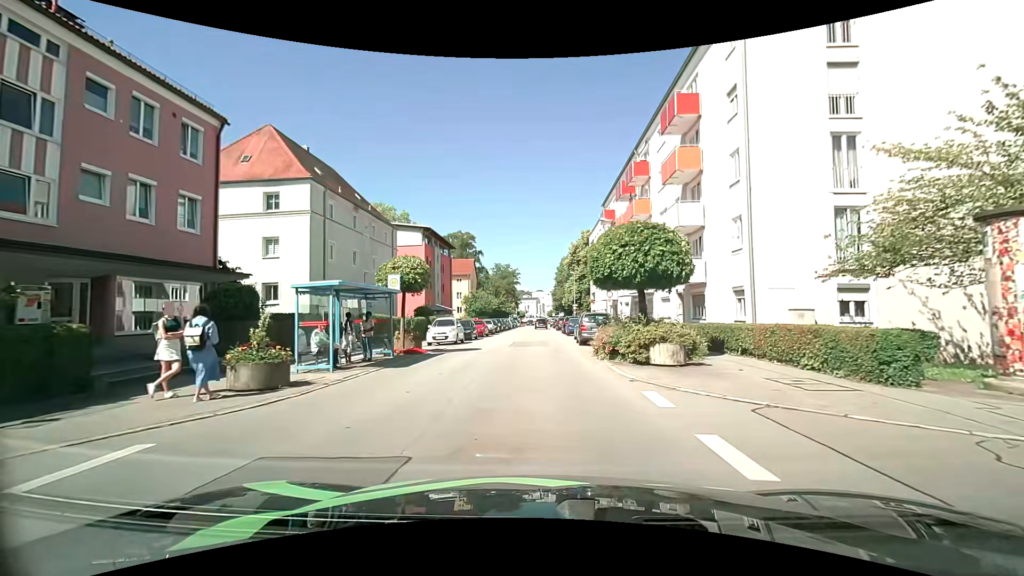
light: Day
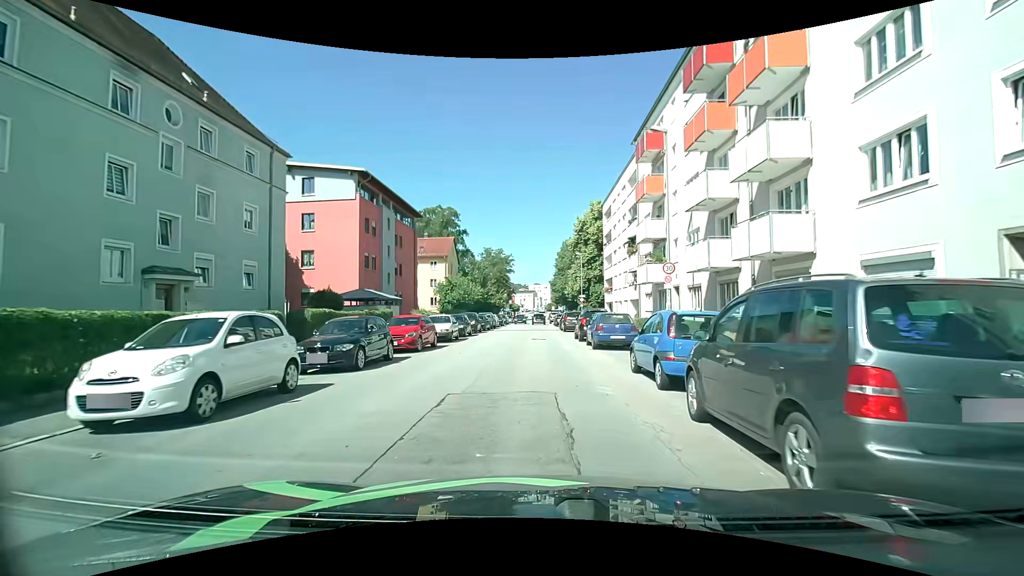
(-0.3, +20.8) m; -1°
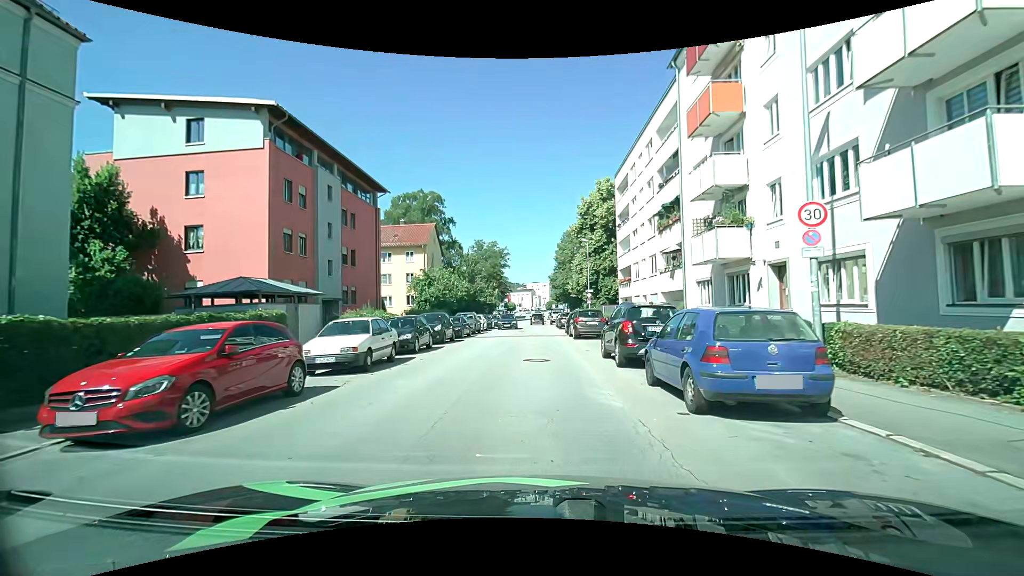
(0.0, +12.4) m; 0°
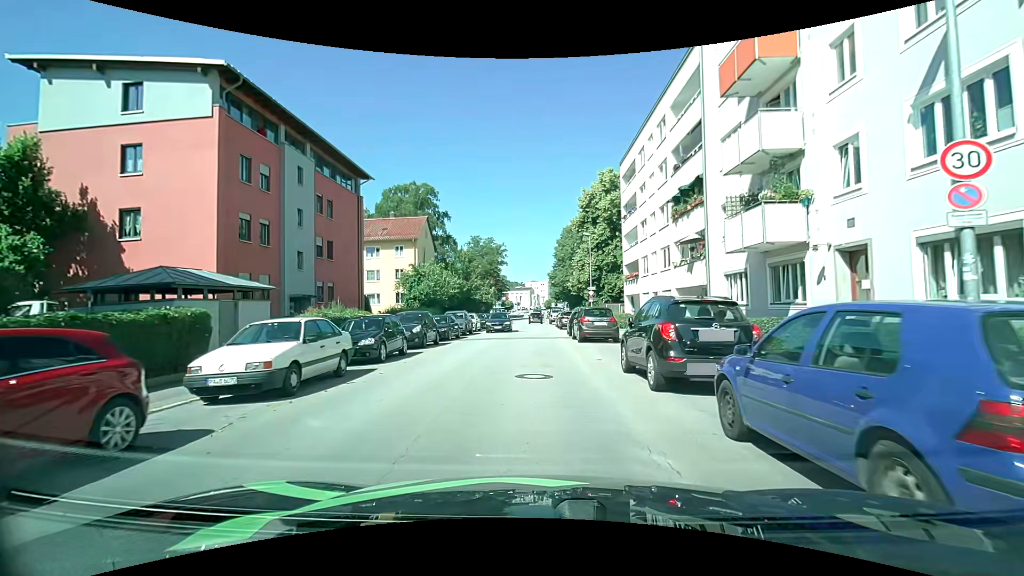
(0.0, +4.0) m; -1°
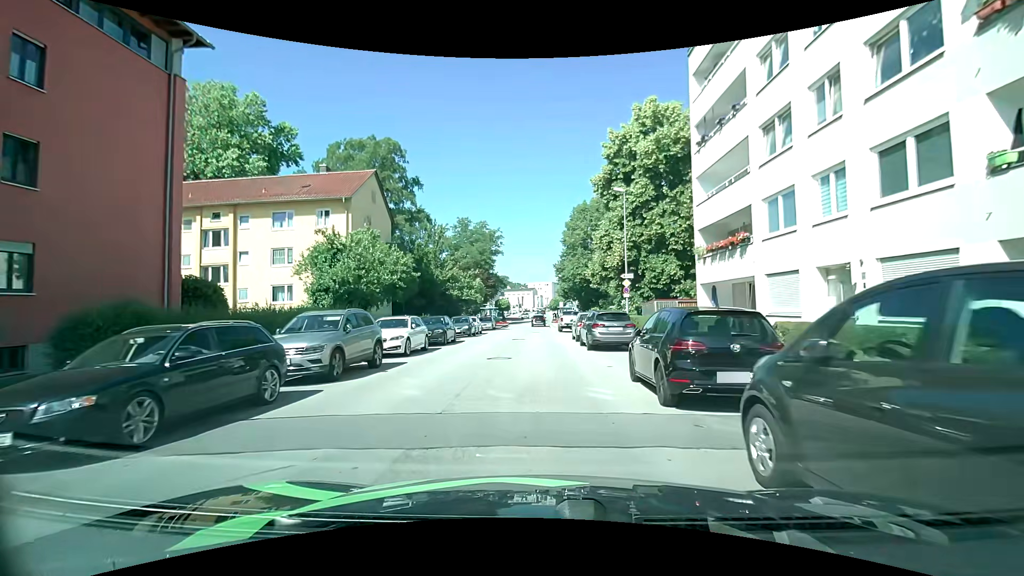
(+0.2, +20.9) m; +1°
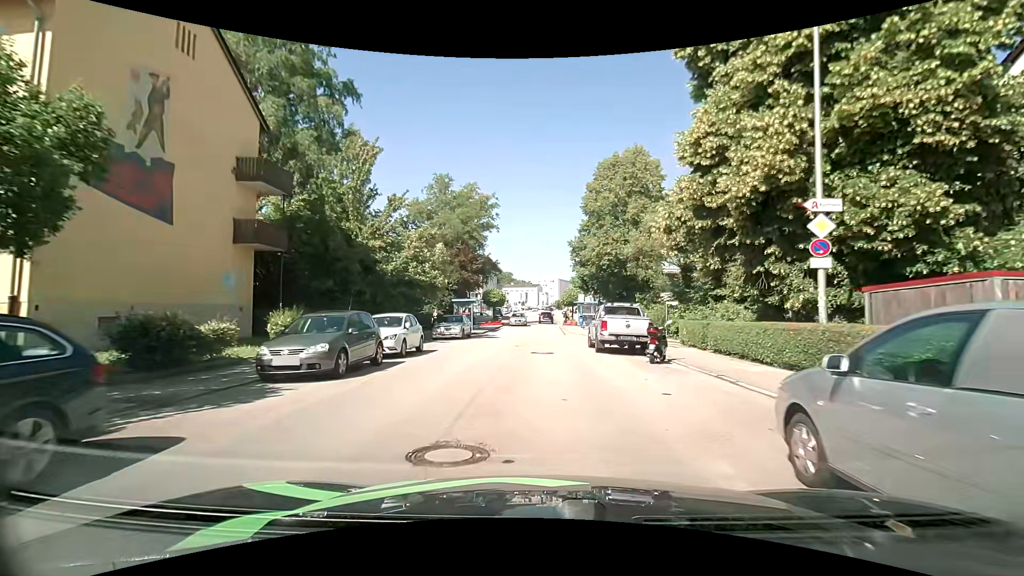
(-0.4, +23.2) m; -1°
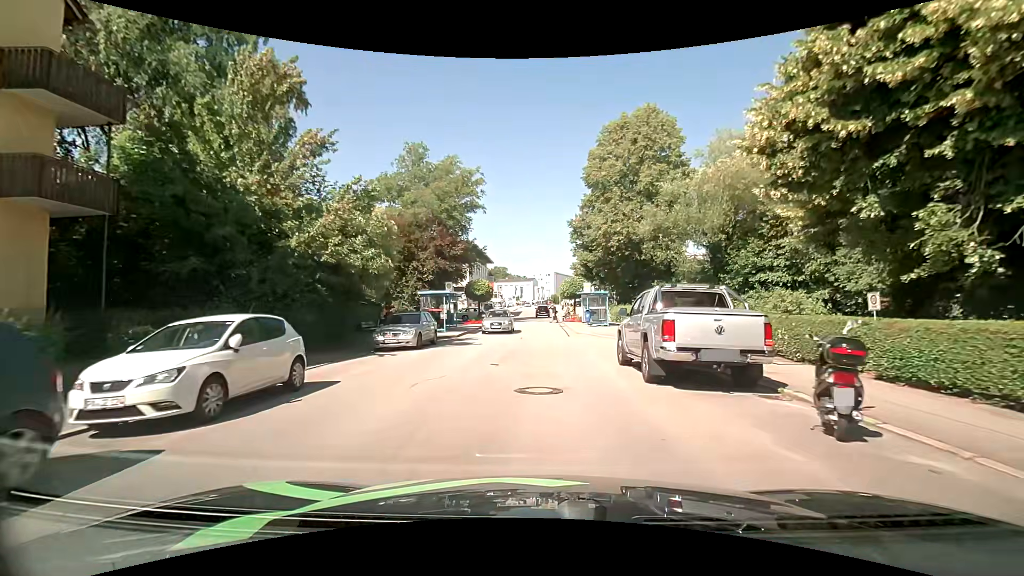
(+0.1, +9.2) m; +1°
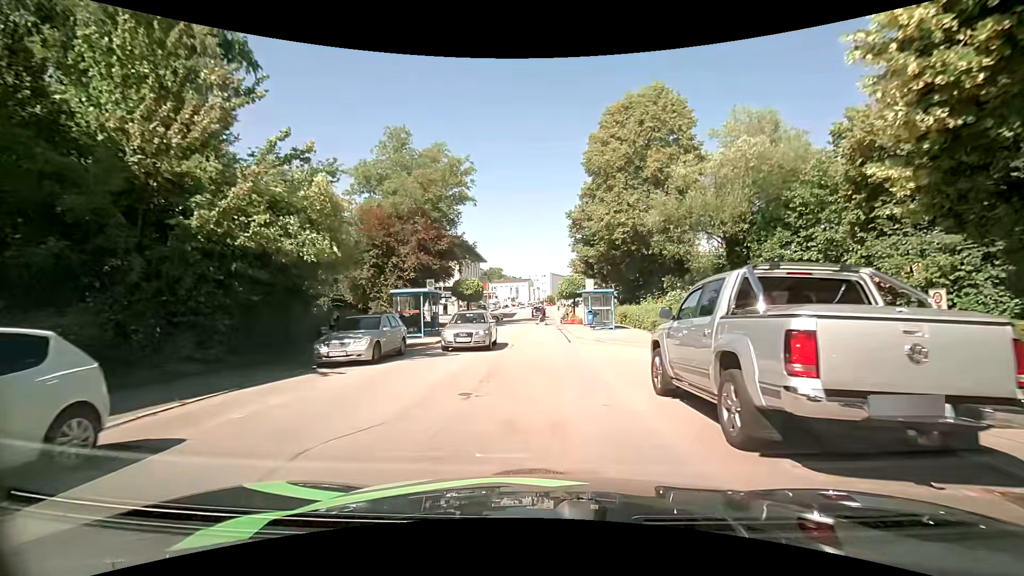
(0.0, +4.4) m; +1°
(0, +10) (0, +20) (-1, +30) (-1, +40) (-1, +50) (0, +60) (0, +70) (0, +80) (-1, +90) (-1, +100) m
